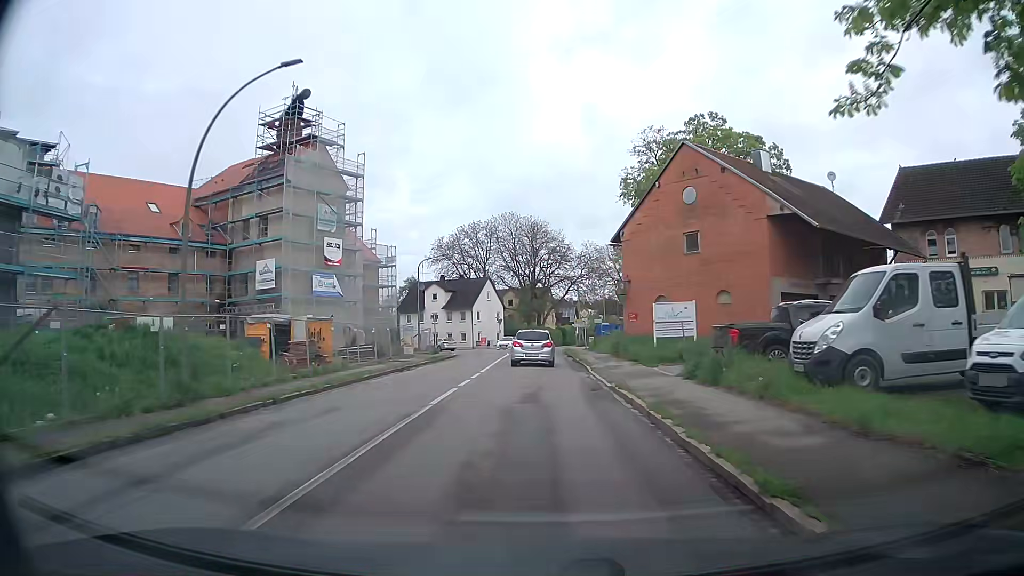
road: tertiary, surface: asphalt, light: Day
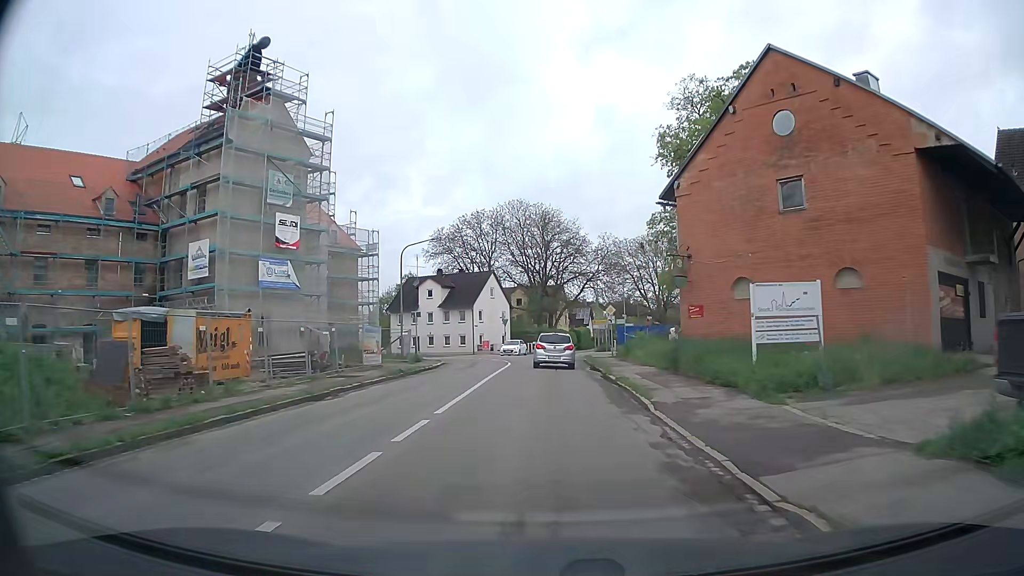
(-0.2, +11.7) m; -2°
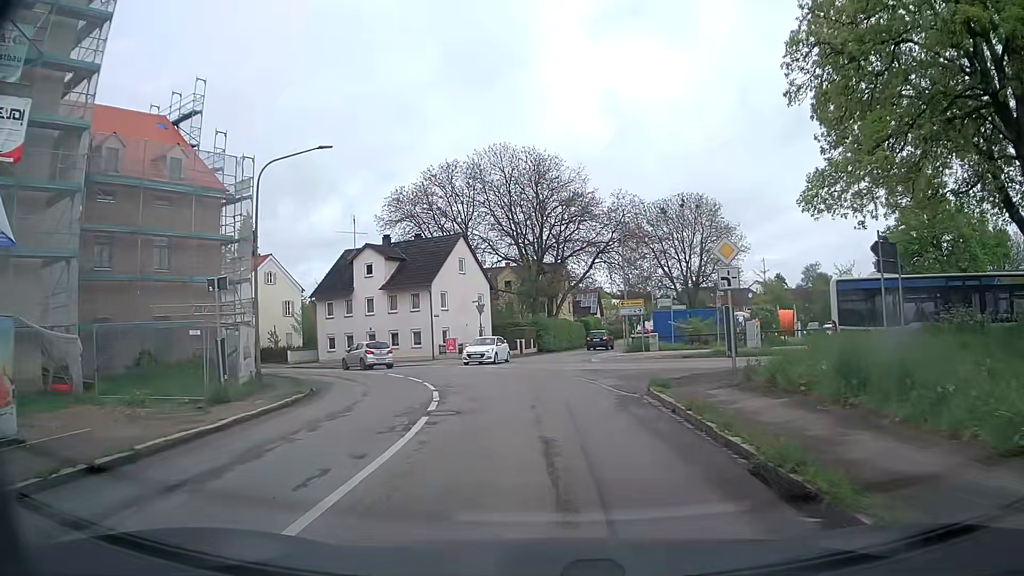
(+0.1, +24.3) m; 0°
